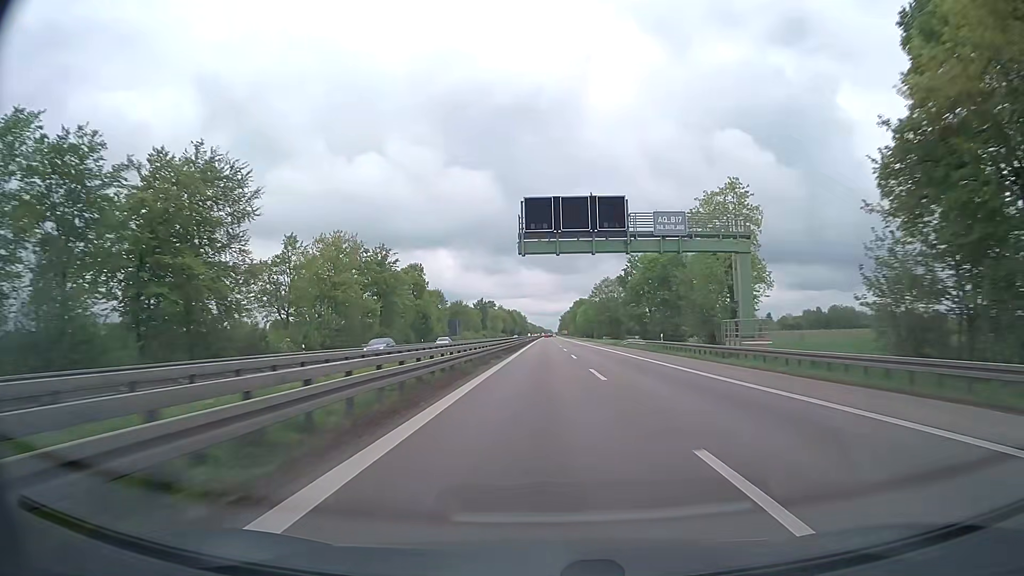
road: trunk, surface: asphalt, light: Day
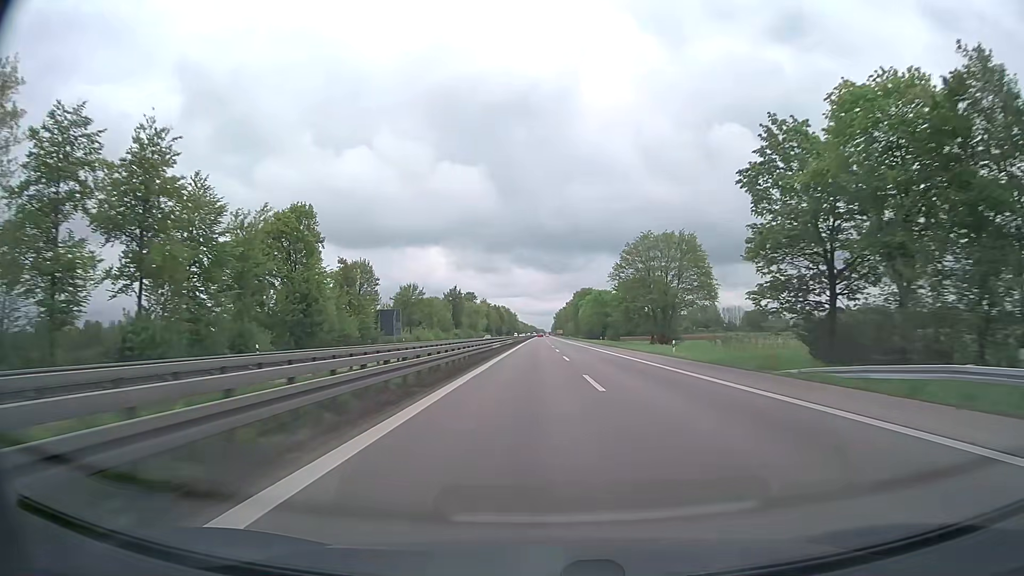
(+0.3, +58.0) m; +1°
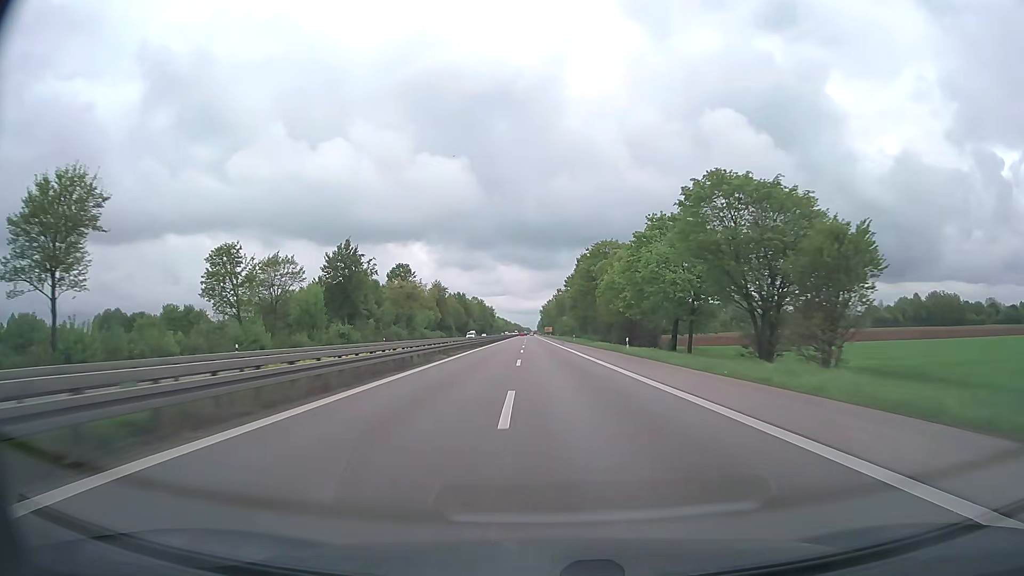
(+0.9, +96.7) m; +1°
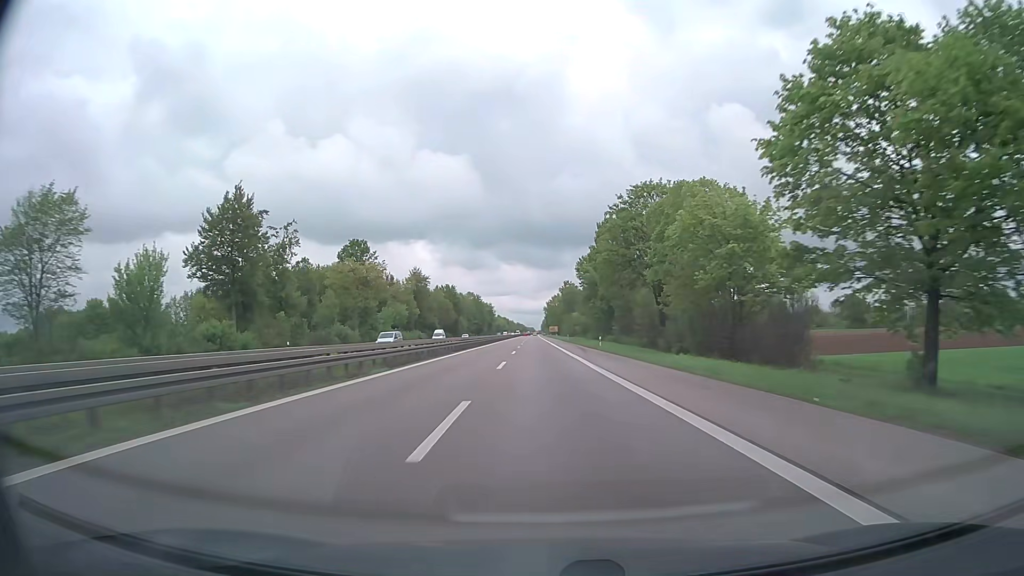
(0.0, +38.6) m; 0°
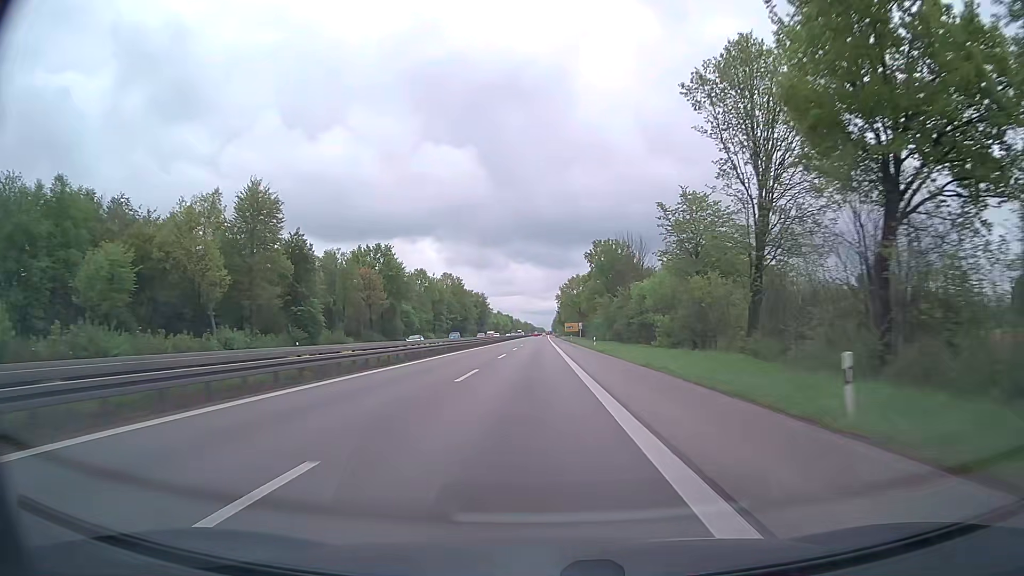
(-0.8, +96.7) m; -1°
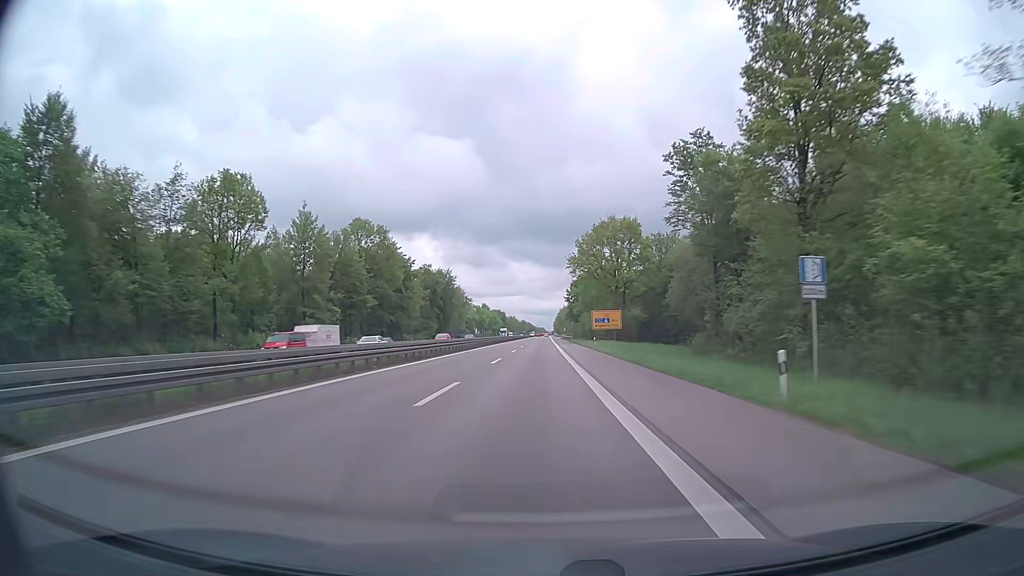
(0.0, +96.7) m; 0°
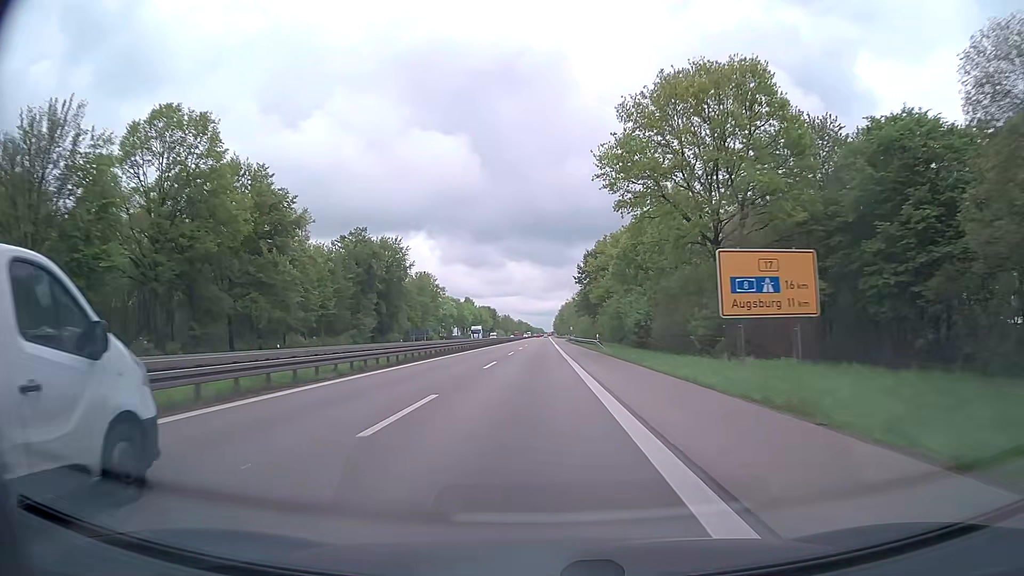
(+0.2, +58.0) m; 0°
(0, +10) (0, +20) (0, +30) (0, +40) (0, +50) (0, +60) (0, +70) (0, +80) (0, +90) (0, +100) m
